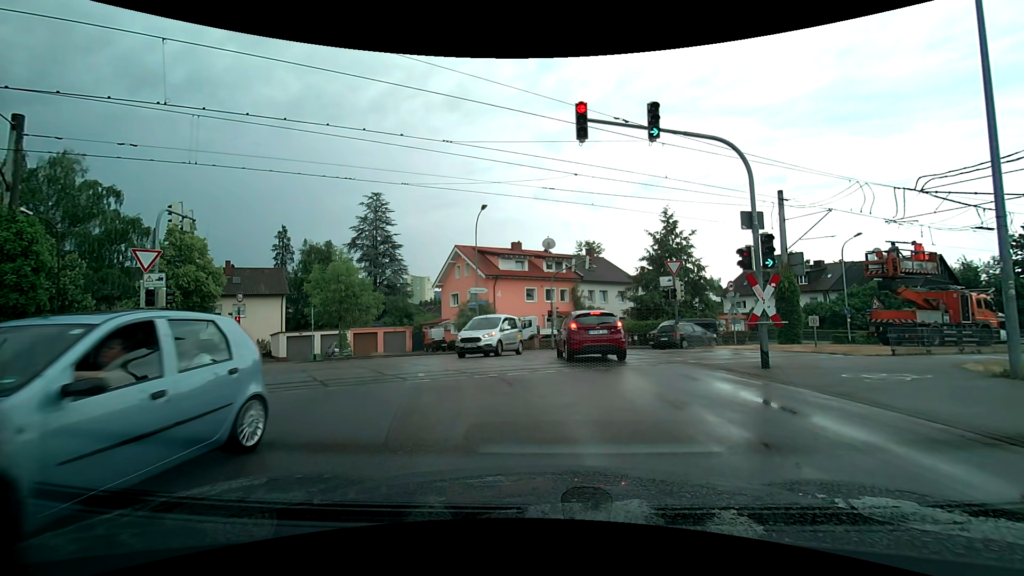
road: tertiary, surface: asphalt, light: Day
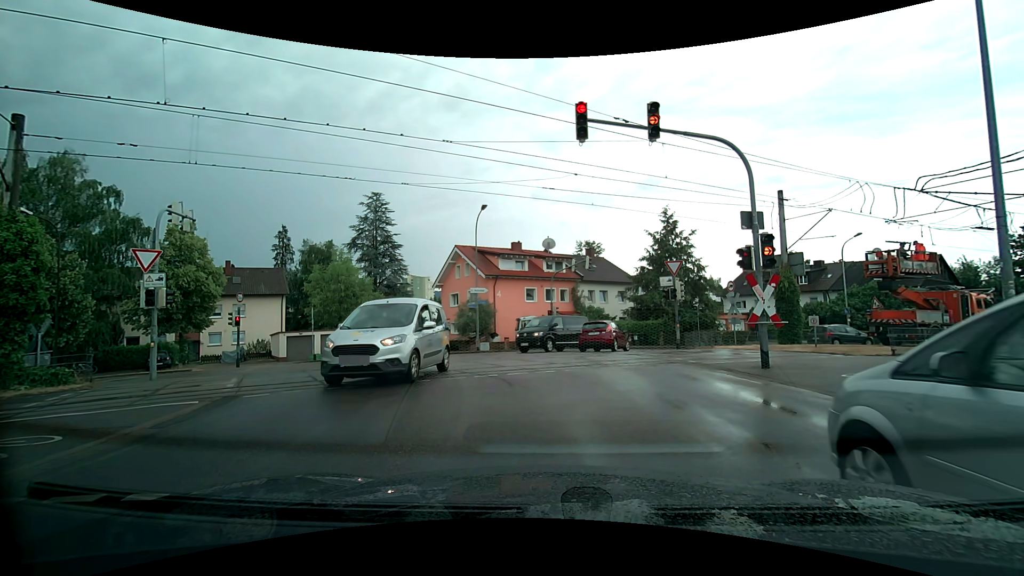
(0.0, 0.0) m; 0°
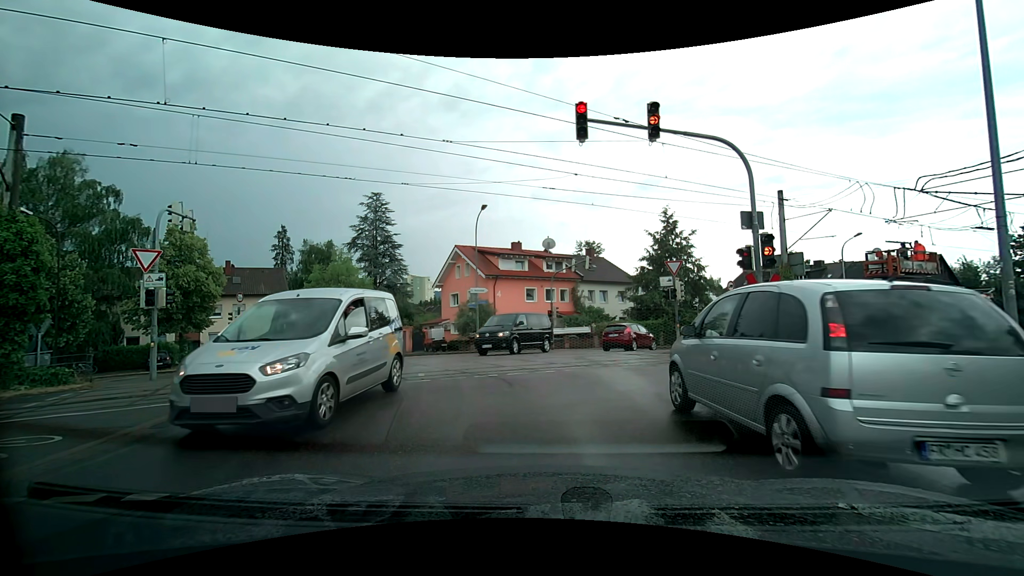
(0.0, 0.0) m; 0°
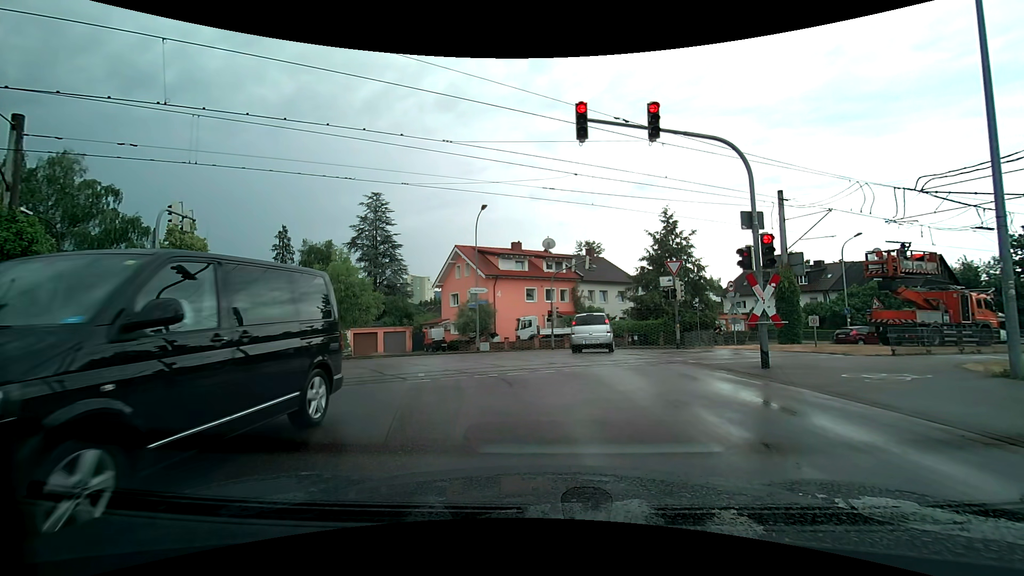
(0.0, 0.0) m; 0°
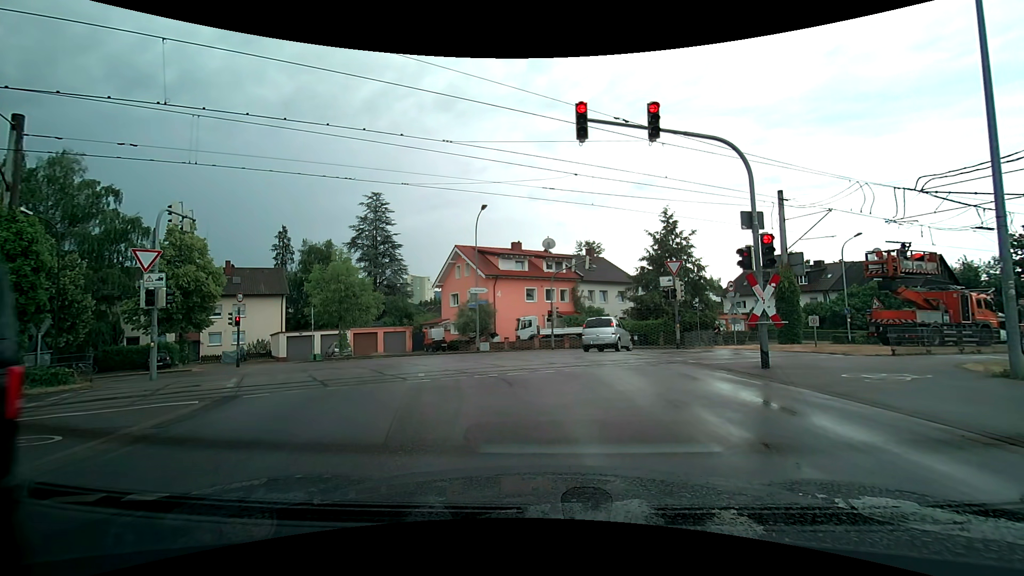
(0.0, 0.0) m; 0°
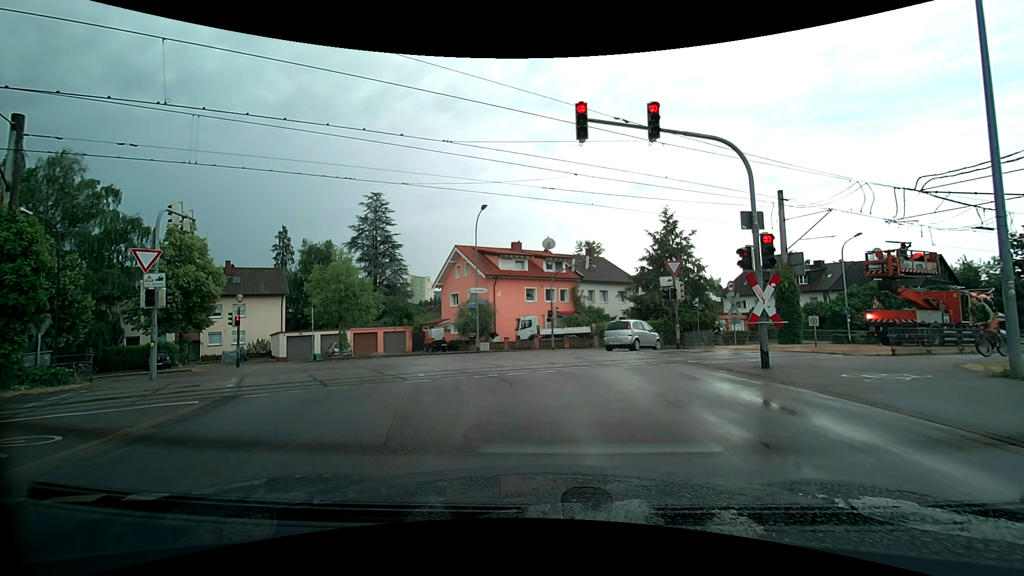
(0.0, 0.0) m; 0°
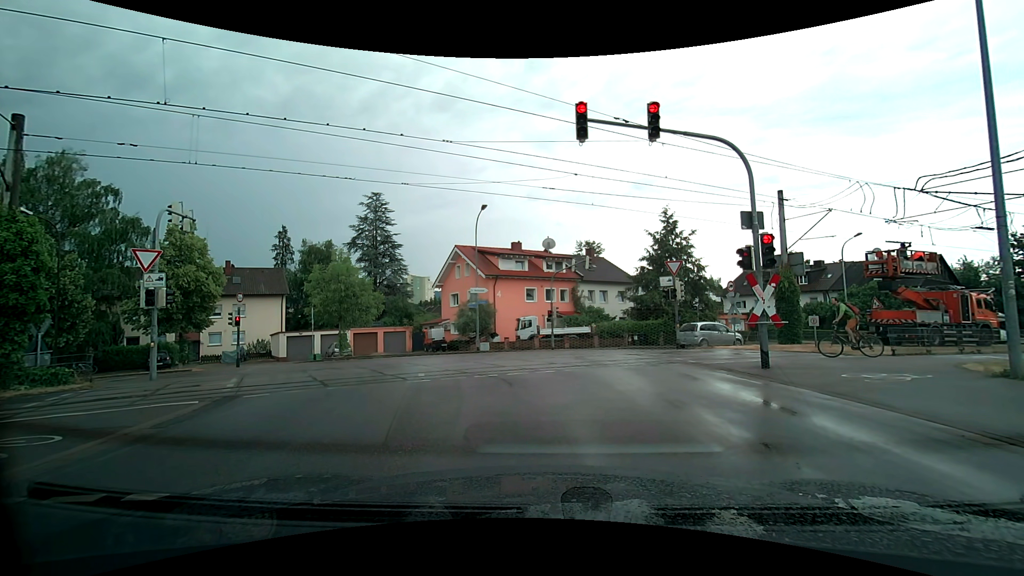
(0.0, 0.0) m; 0°
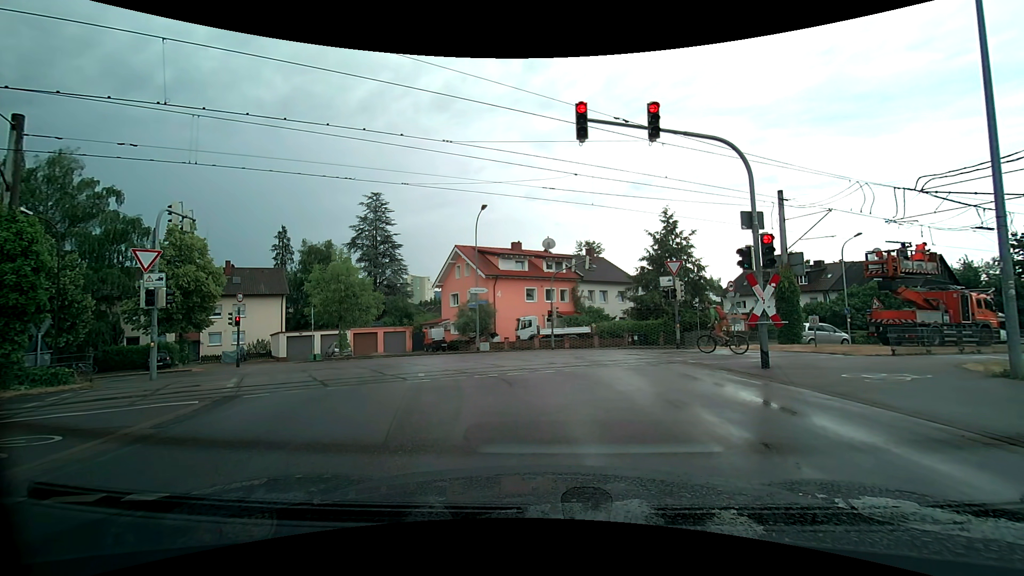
(0.0, 0.0) m; 0°
(0, +10) (-3, +20) (-10, +27) (-20, +28) (-30, +28) (-39, +30) (-48, +35) (-55, +42) (-62, +49) (-69, +57) m
